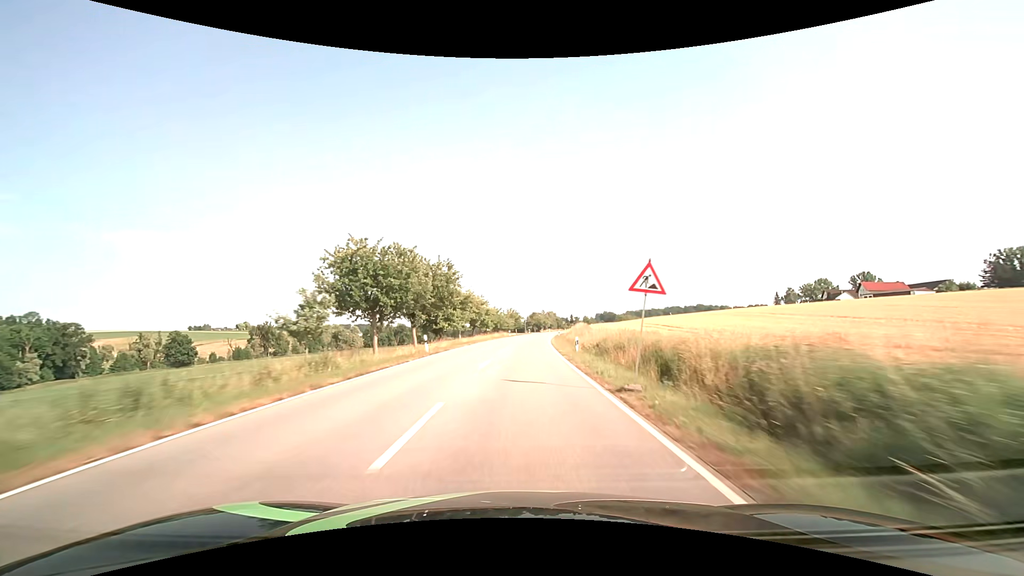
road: secondary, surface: asphalt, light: Day
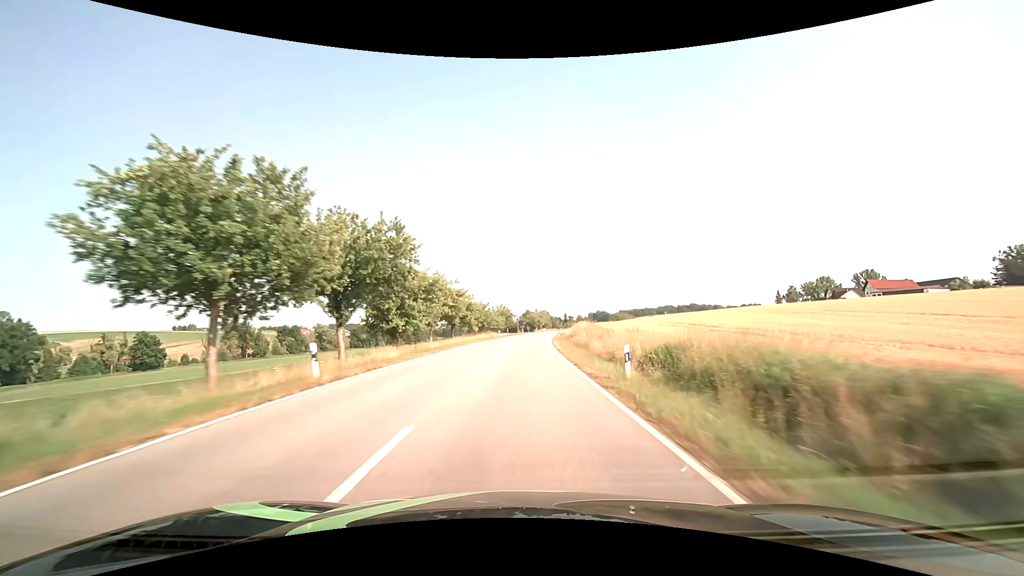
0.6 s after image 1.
(+0.1, +14.1) m; +1°
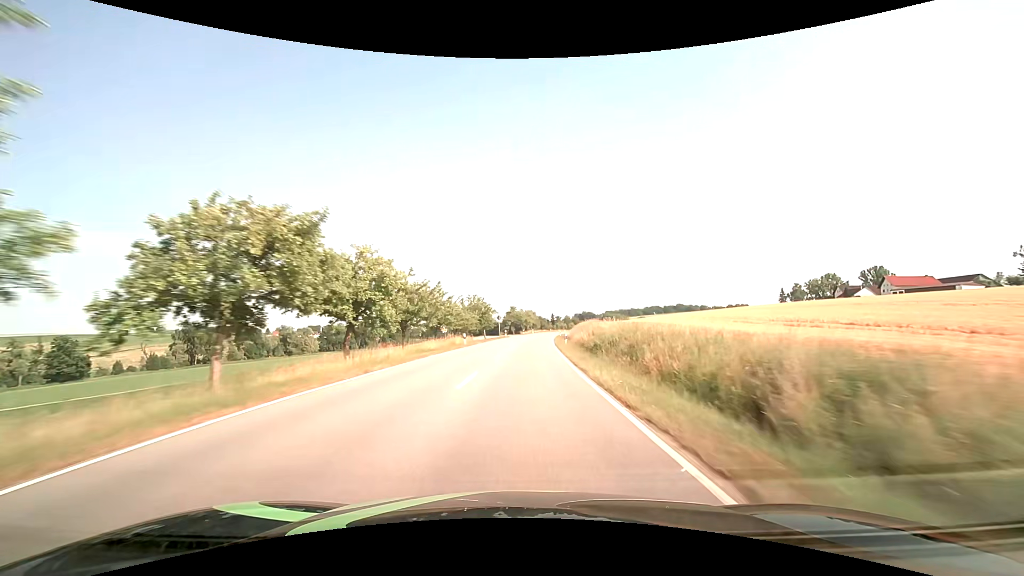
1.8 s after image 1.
(+0.5, +28.0) m; +2°
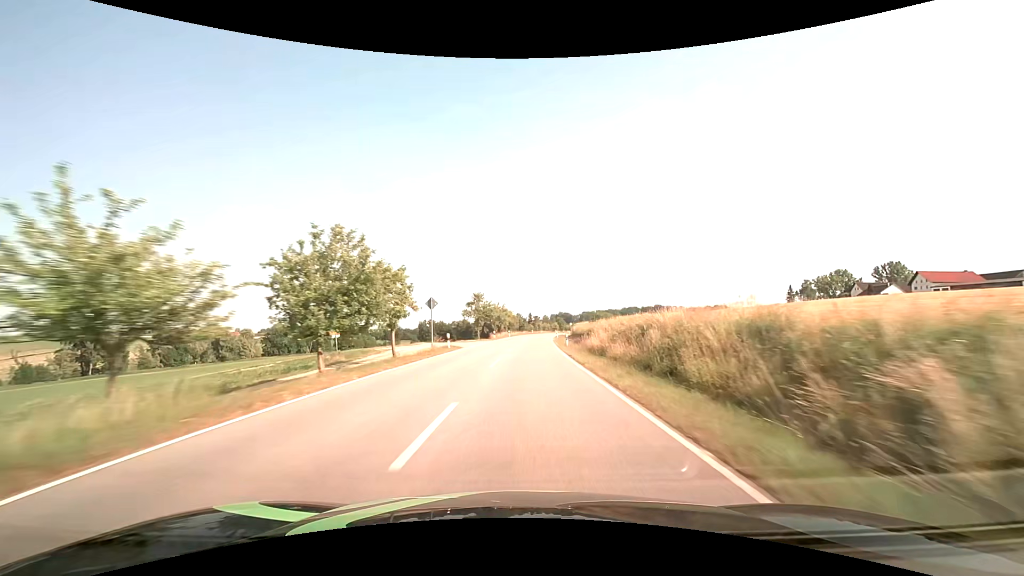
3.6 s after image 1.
(+0.9, +41.8) m; +3°
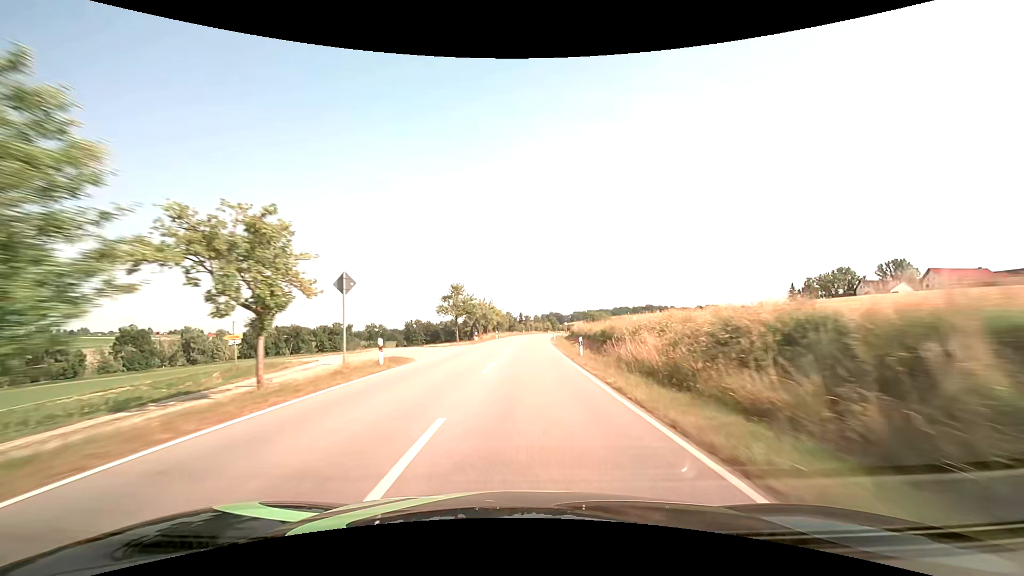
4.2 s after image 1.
(+0.1, +13.8) m; +1°
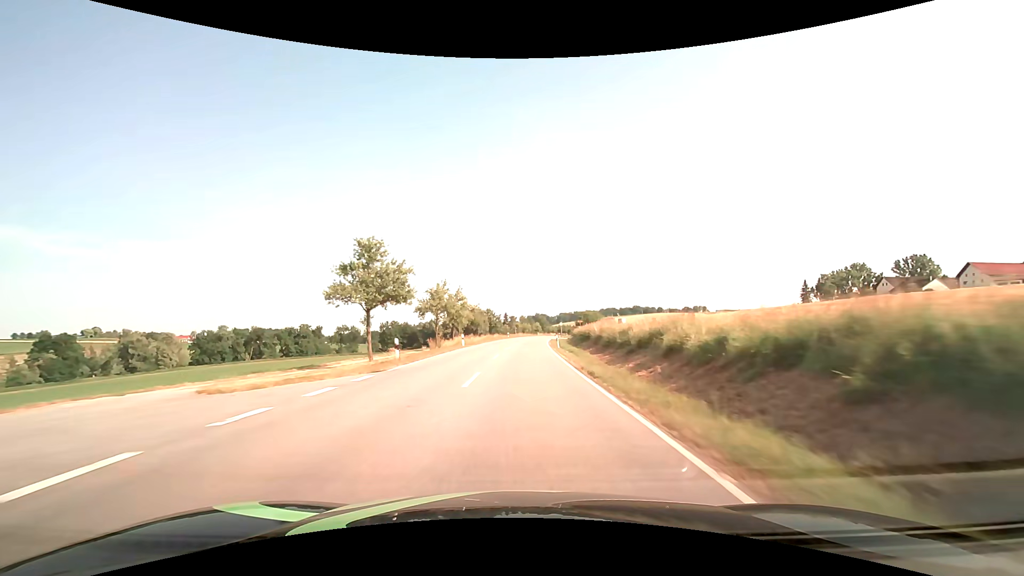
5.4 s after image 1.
(+0.5, +27.6) m; +2°
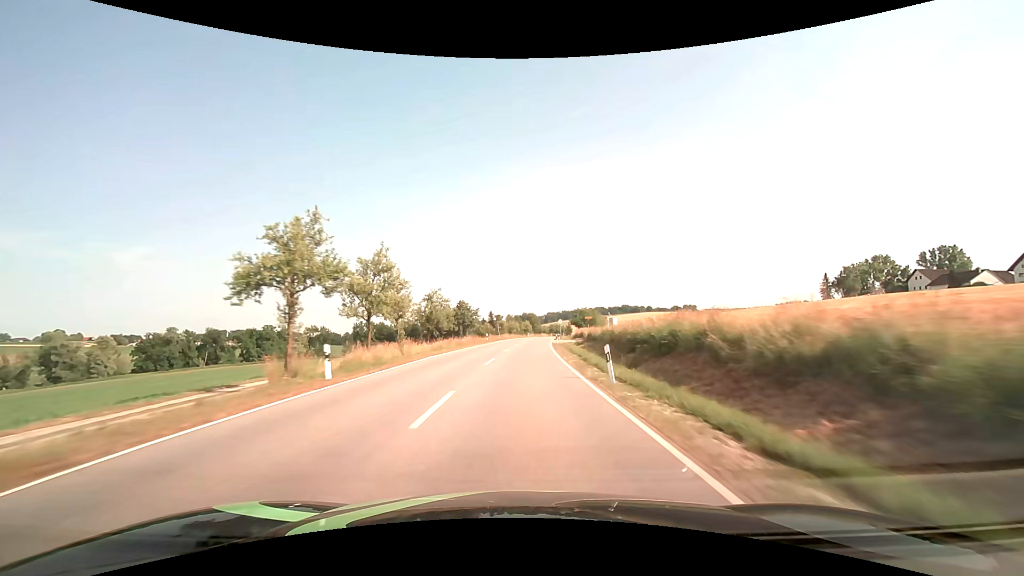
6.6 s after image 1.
(+0.4, +28.1) m; +1°
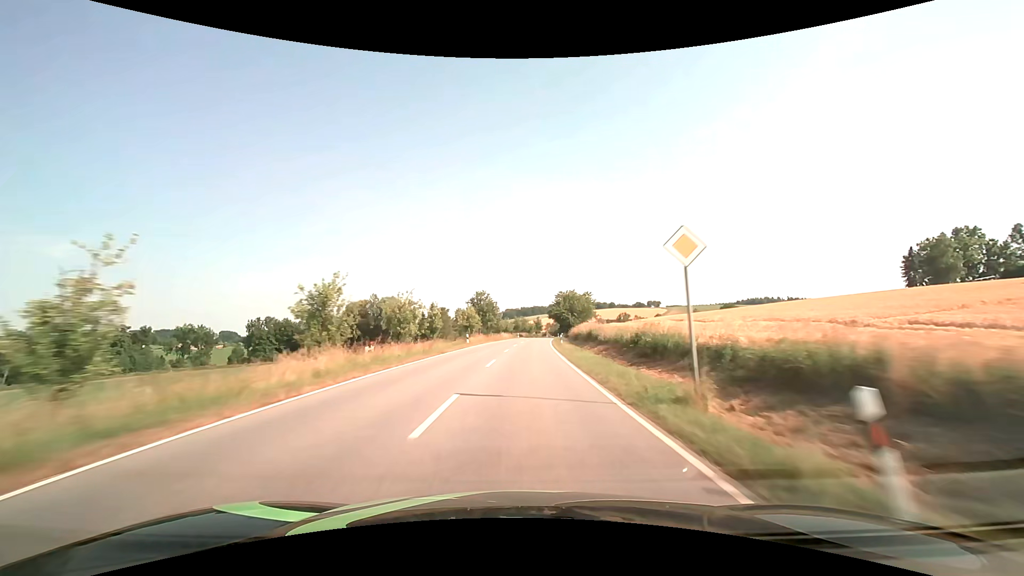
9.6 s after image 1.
(+2.9, +73.3) m; +5°
